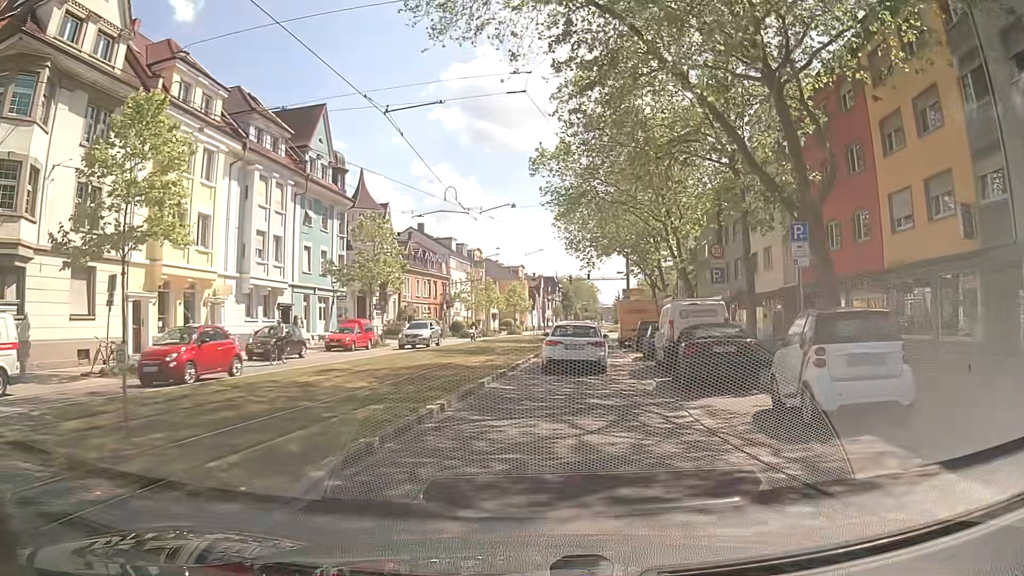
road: tertiary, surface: asphalt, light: Day
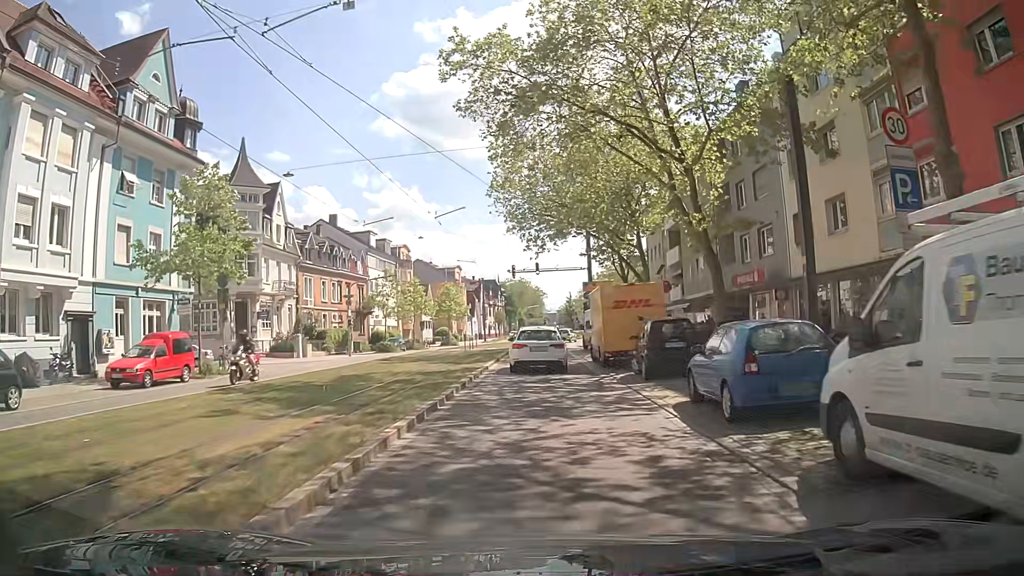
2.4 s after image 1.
(+0.8, +16.7) m; +5°
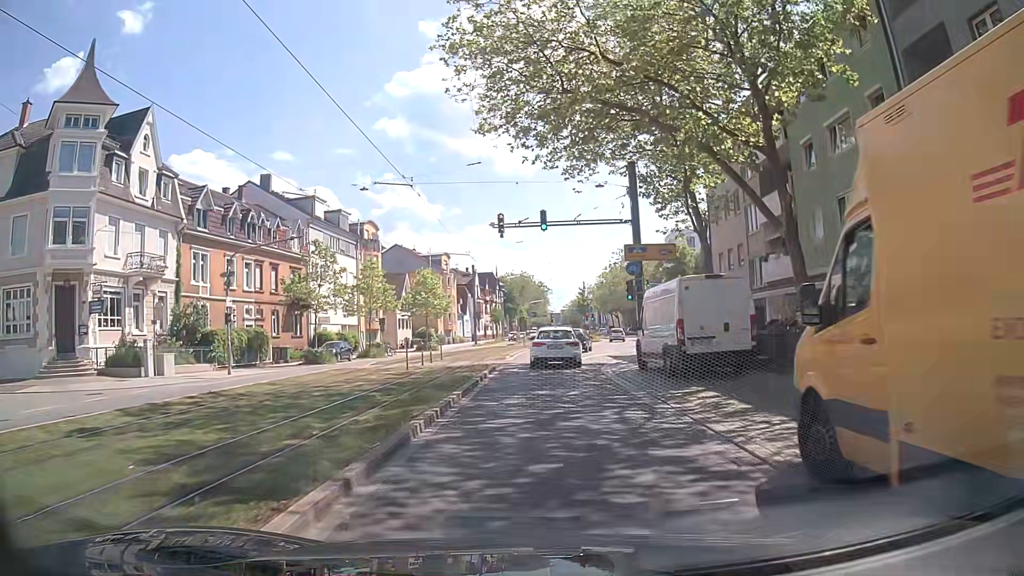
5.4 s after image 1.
(-0.5, +22.1) m; -2°
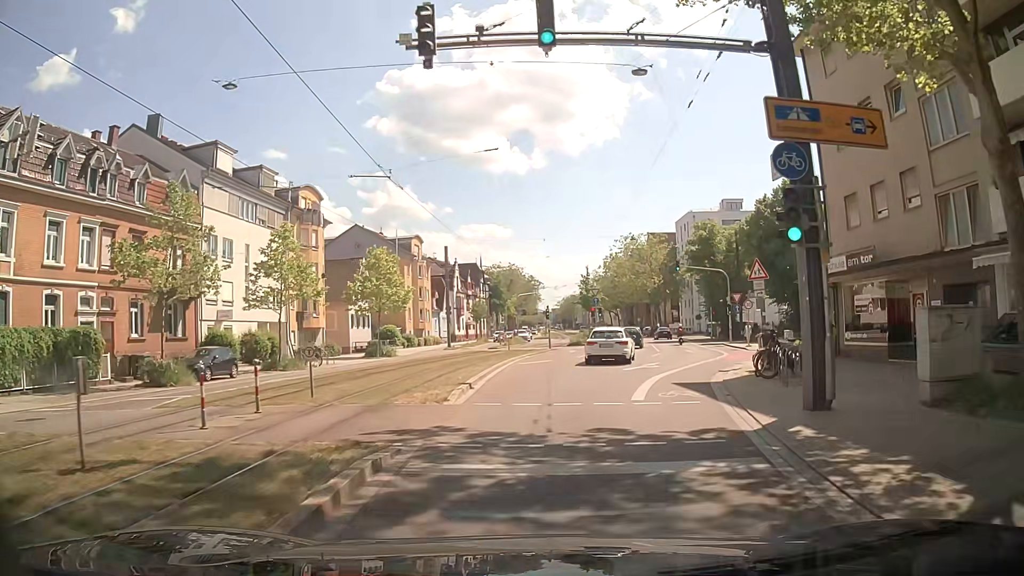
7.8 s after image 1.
(+0.3, +18.5) m; +1°
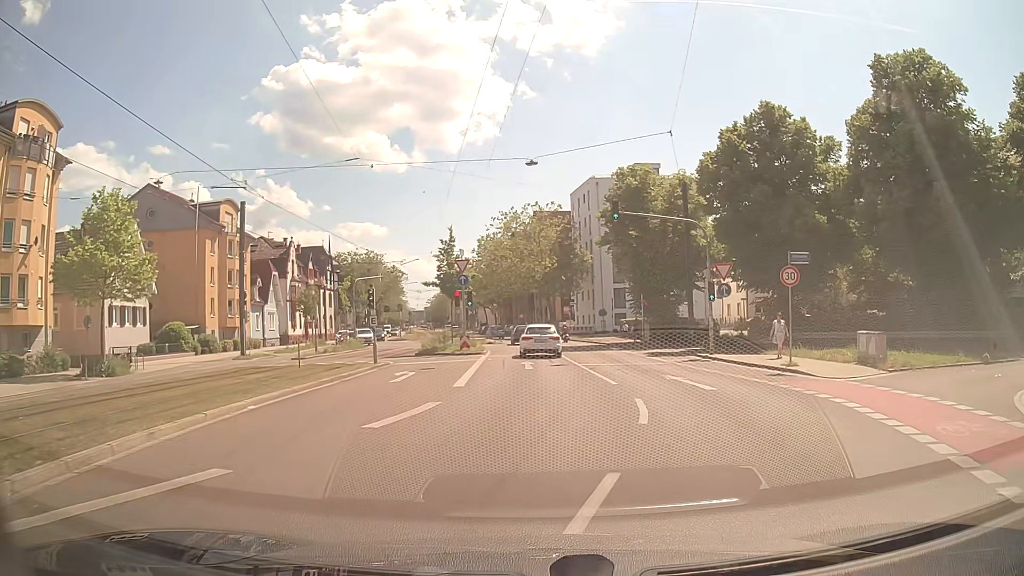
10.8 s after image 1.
(+2.6, +23.8) m; +12°
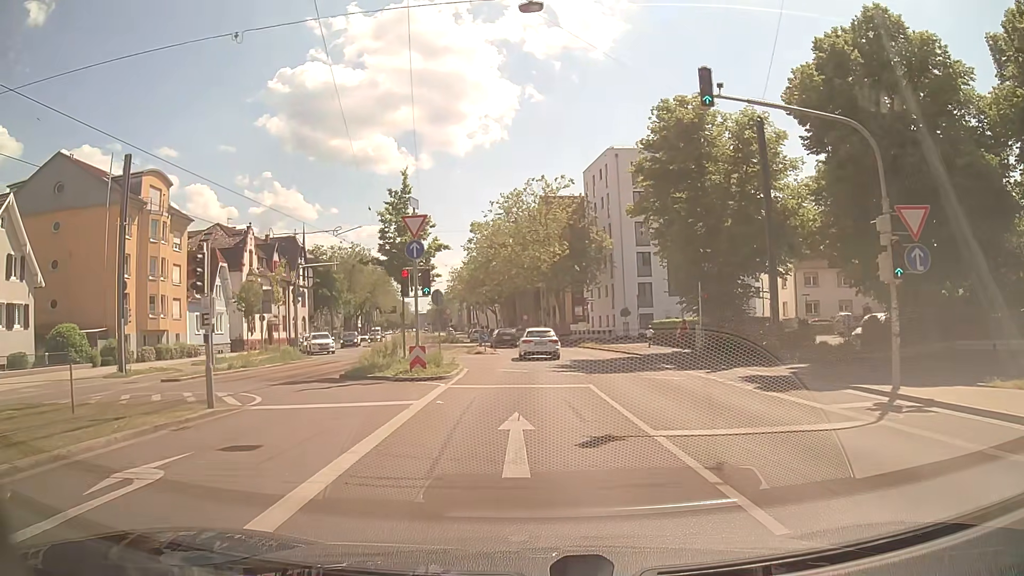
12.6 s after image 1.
(0.0, +14.9) m; -1°
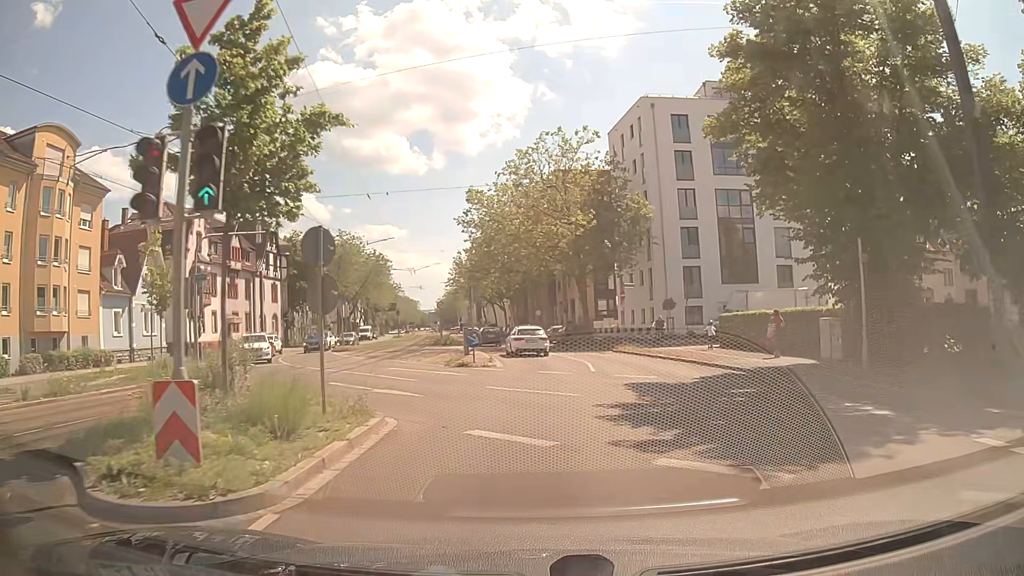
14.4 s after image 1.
(-0.2, +14.6) m; -1°
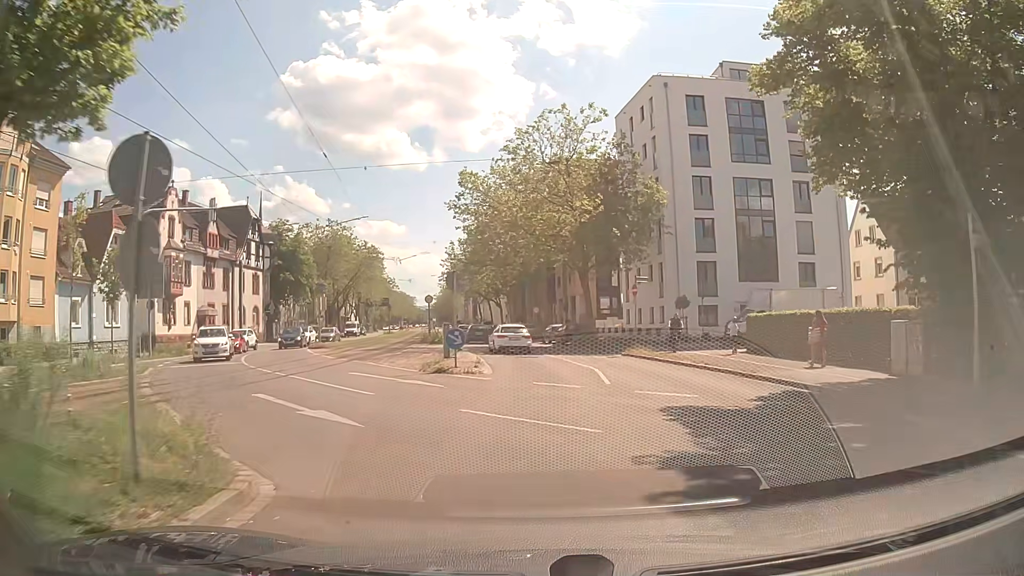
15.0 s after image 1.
(0.0, +4.8) m; 0°
(0, +10) (0, +20) (-1, +30) (-2, +40) (-3, +50) (-5, +60) (-6, +70) (-7, +80) (-9, +89) (-10, +99) m
